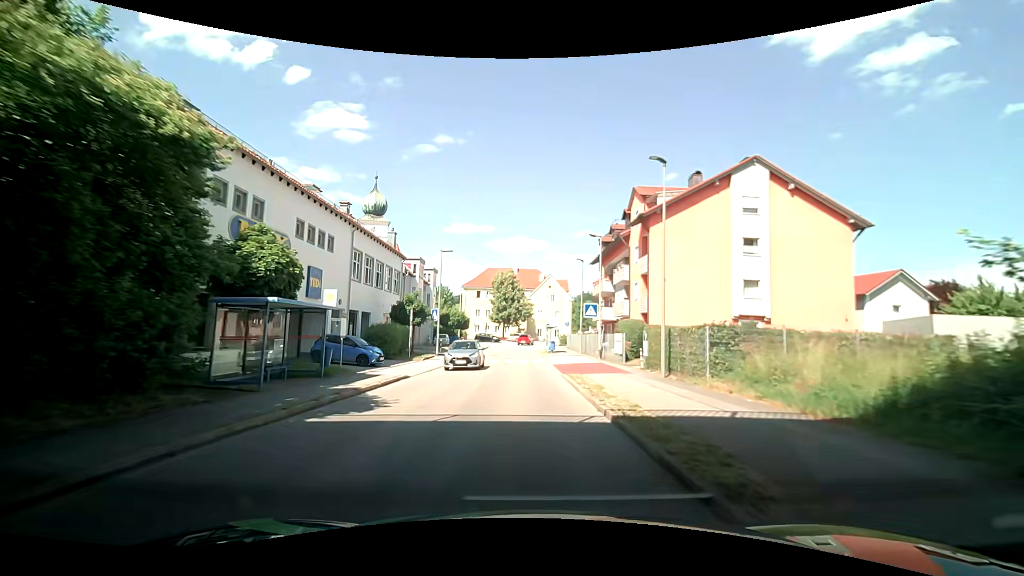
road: unclassified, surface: asphalt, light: Day
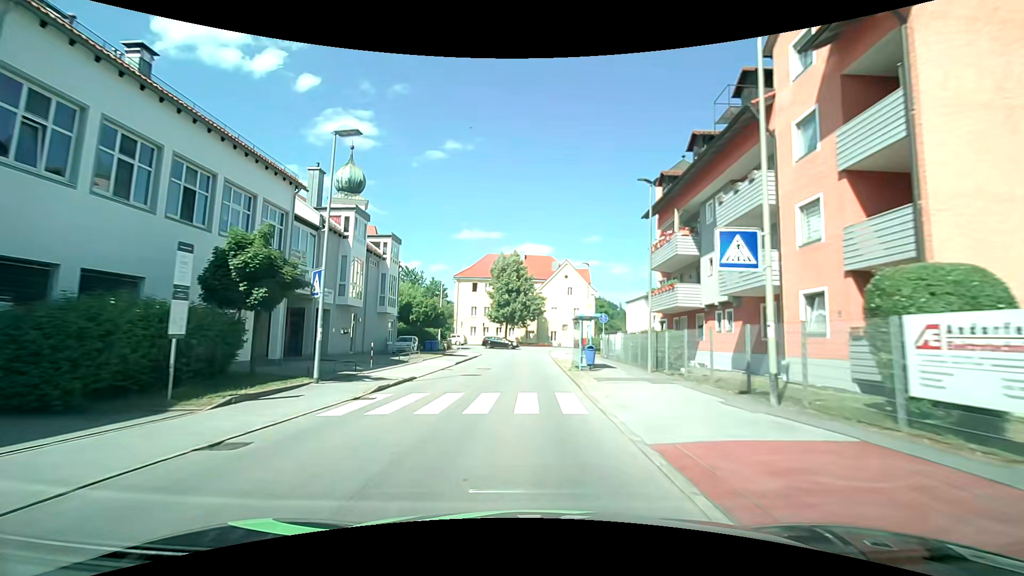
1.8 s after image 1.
(-0.3, +22.2) m; -2°
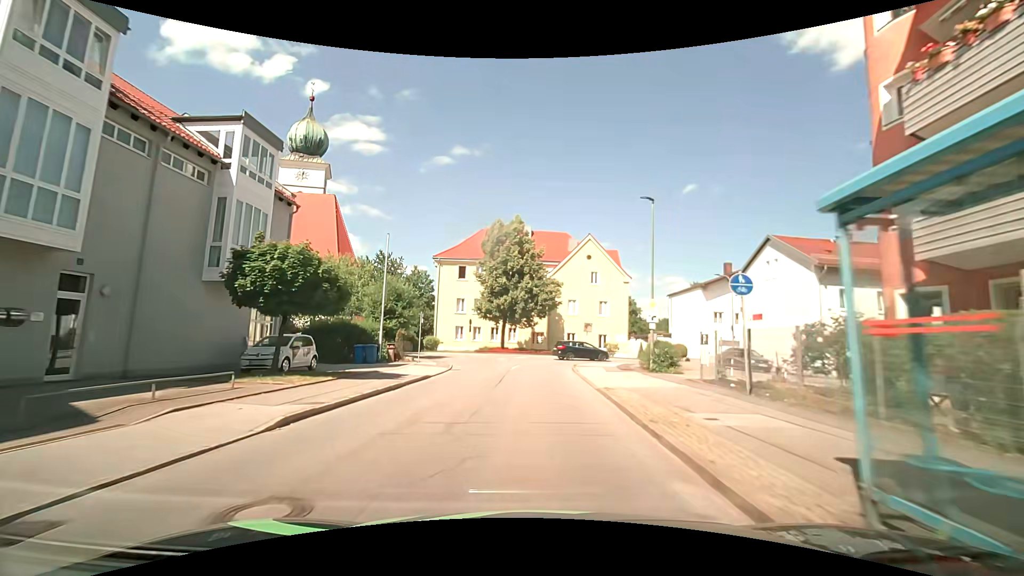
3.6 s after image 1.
(-0.1, +21.6) m; 0°
